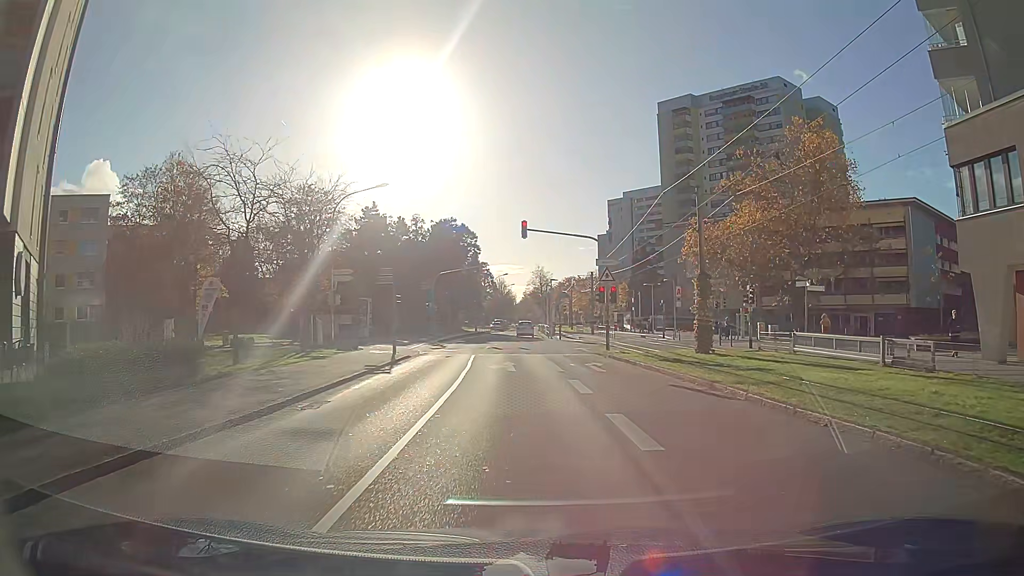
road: residential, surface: asphalt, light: Day
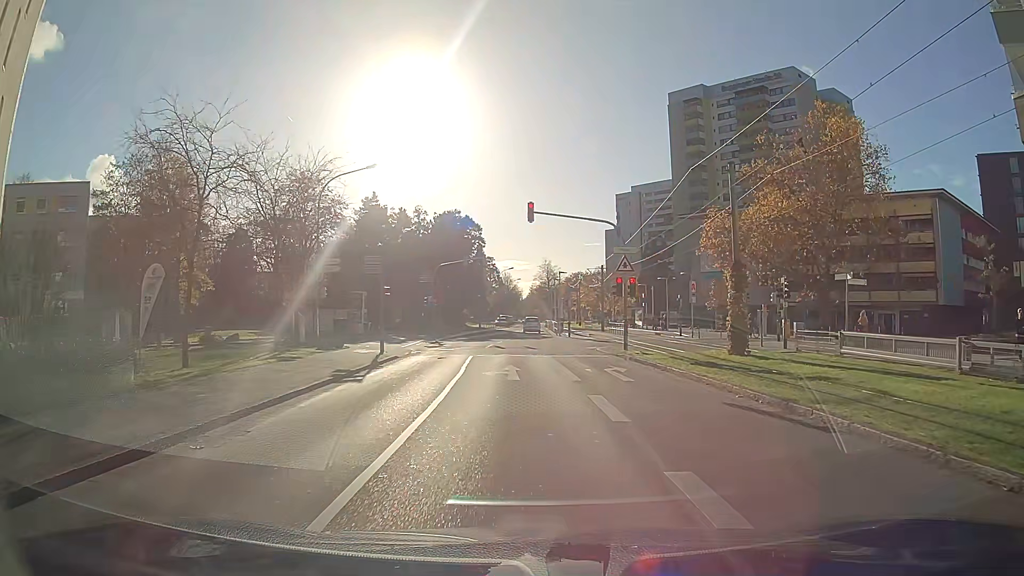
(0.0, +4.0) m; -1°
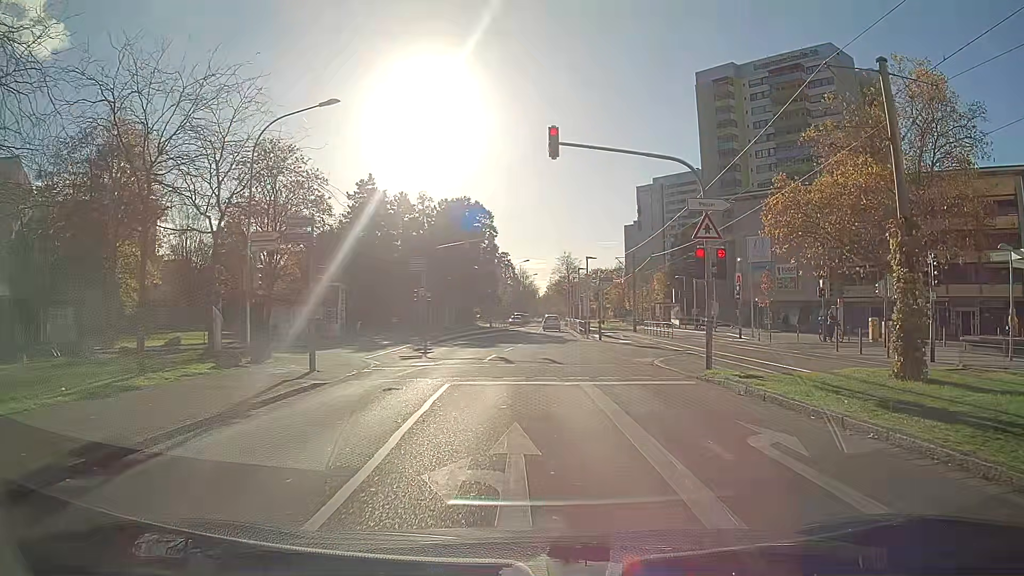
(-0.4, +10.9) m; -3°
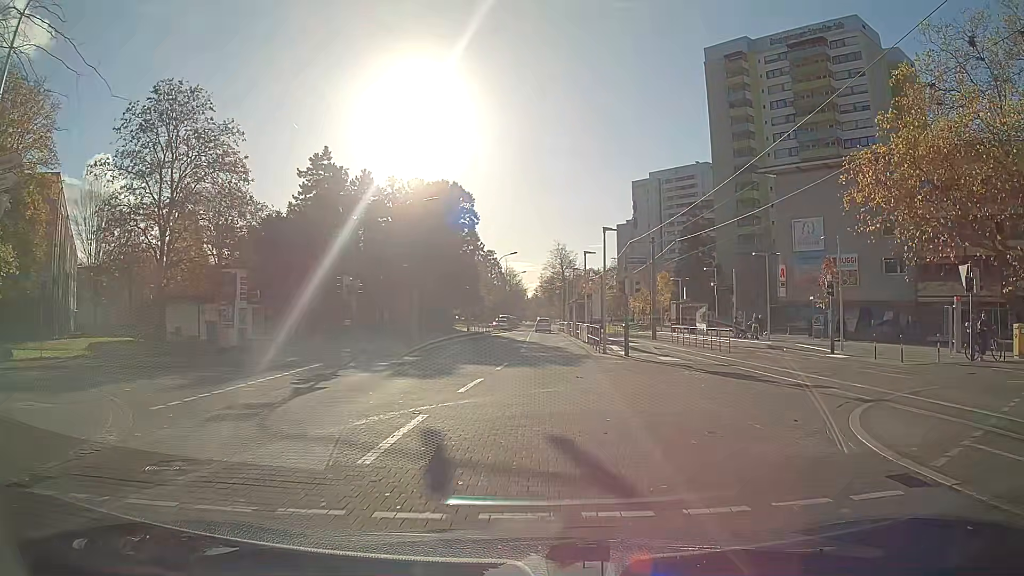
(+0.3, +14.4) m; +3°
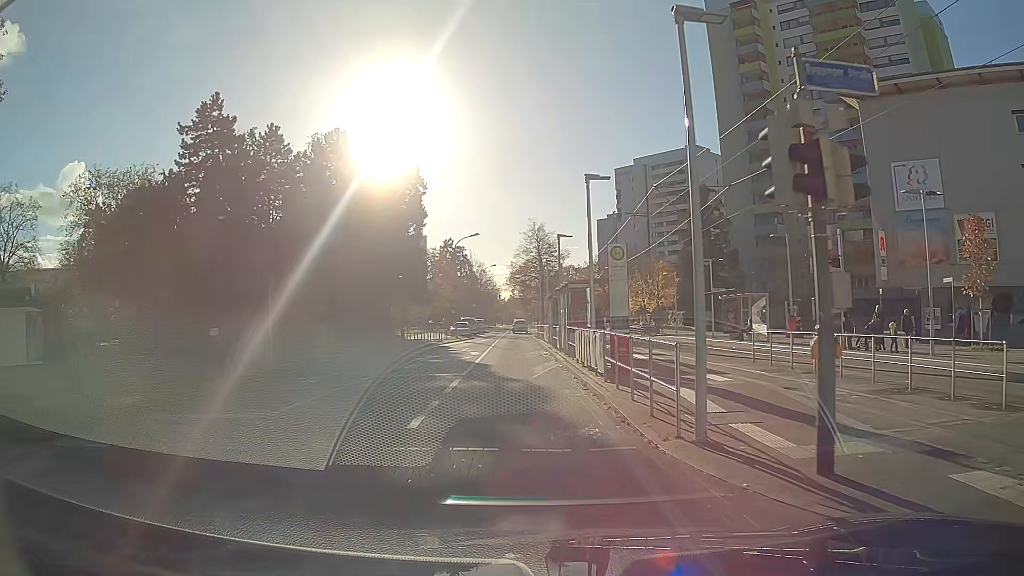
(+0.5, +19.7) m; +1°
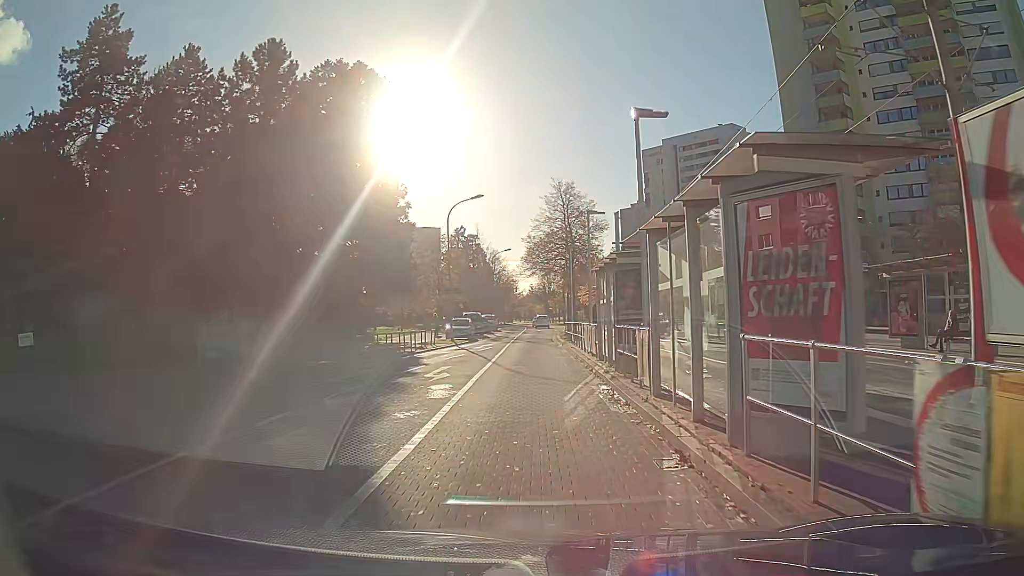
(-0.3, +17.0) m; -1°
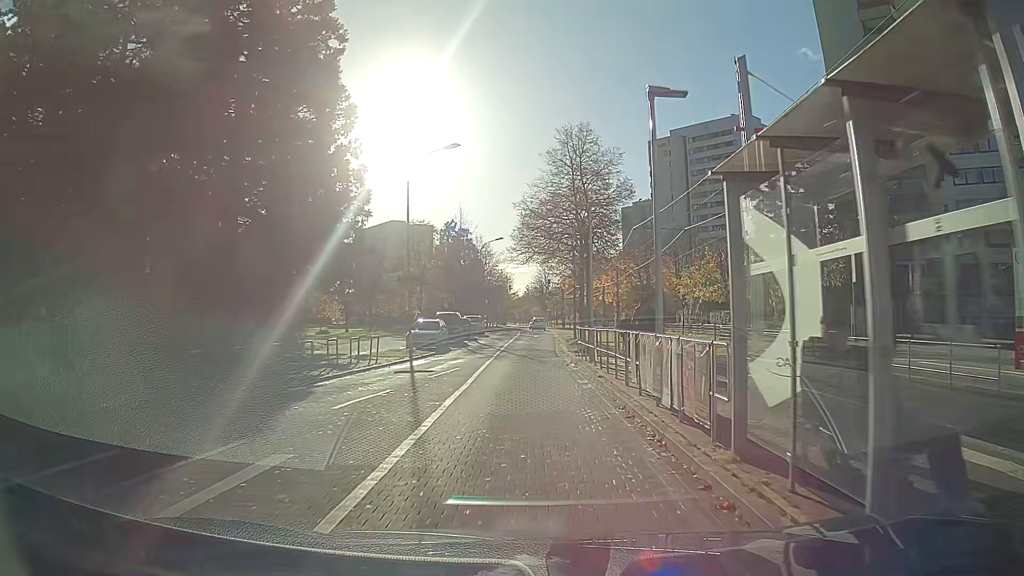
(0.0, +13.1) m; 0°
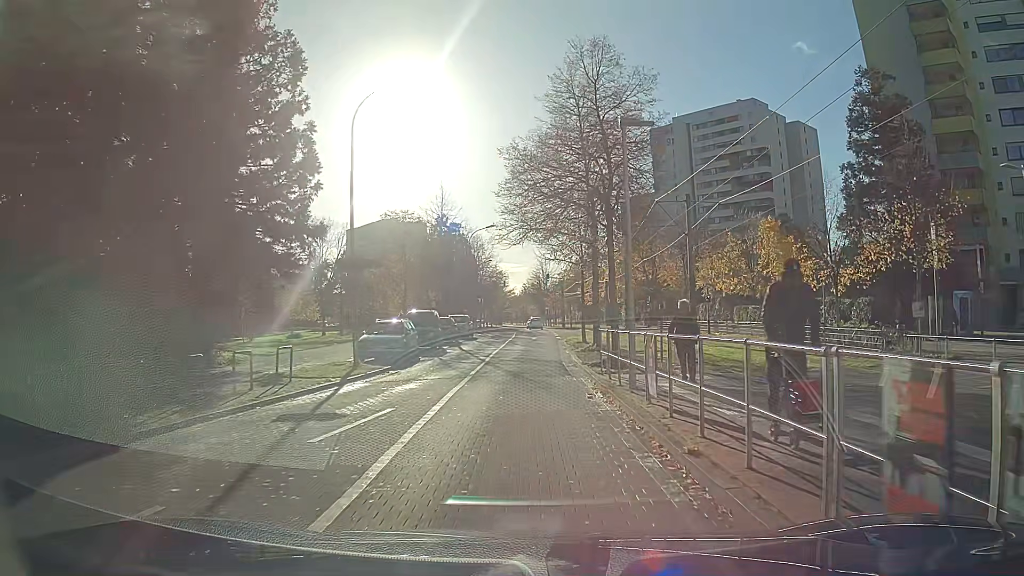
(0.0, +8.9) m; 0°
(0, +10) (0, +20) (0, +30) (0, +40) (0, +50) (0, +60) (0, +70) (0, +80) (0, +90) (0, +100) m
